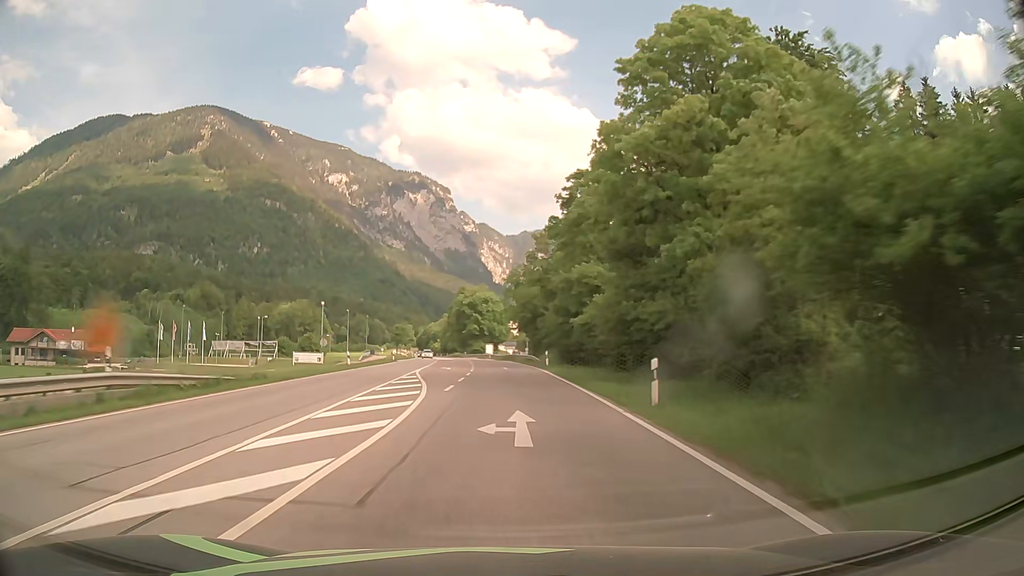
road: primary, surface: asphalt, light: Day
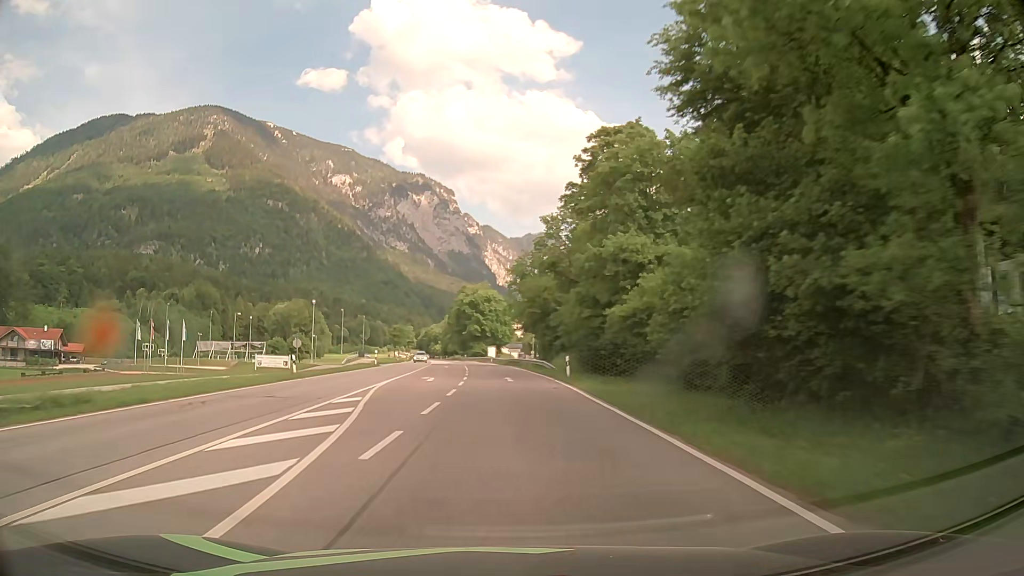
(-0.1, +12.5) m; 0°
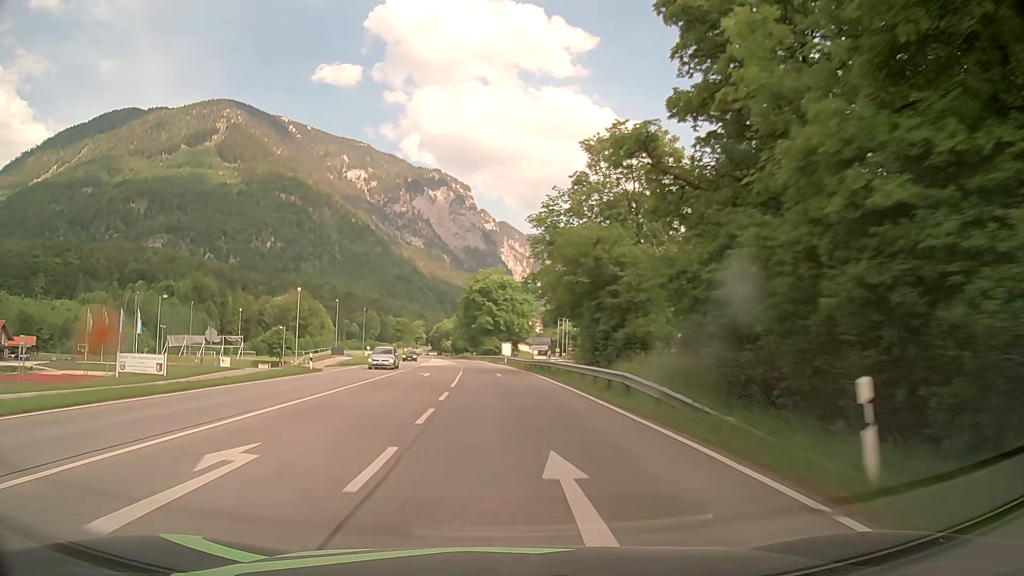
(-0.3, +25.9) m; -1°
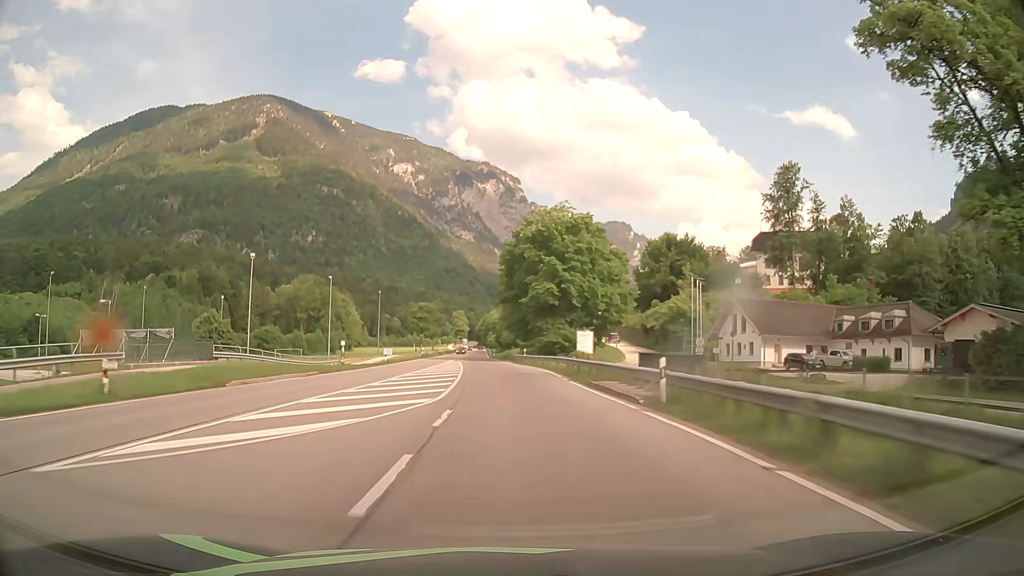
(-2.3, +55.0) m; -4°
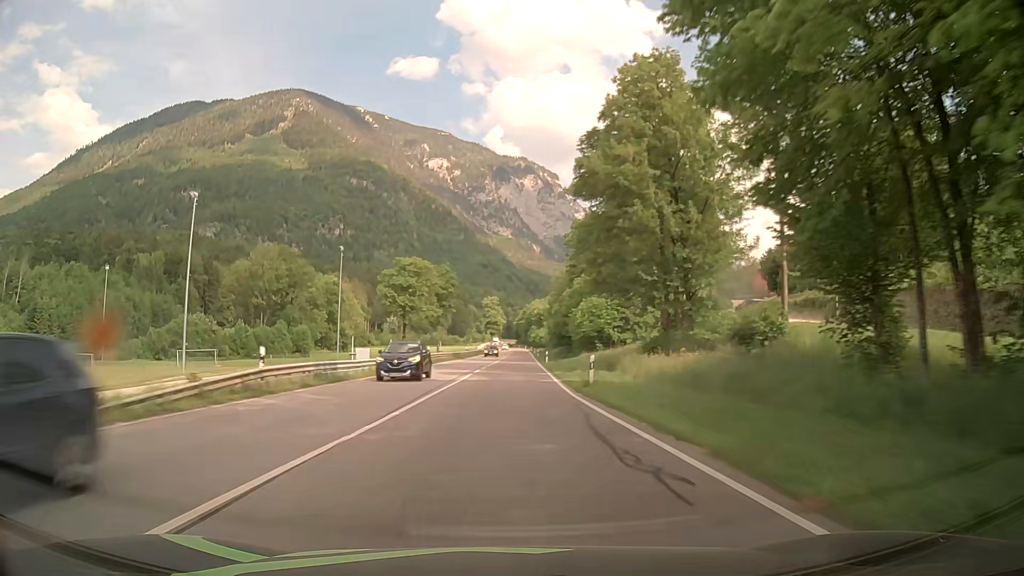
(-3.5, +74.2) m; -4°
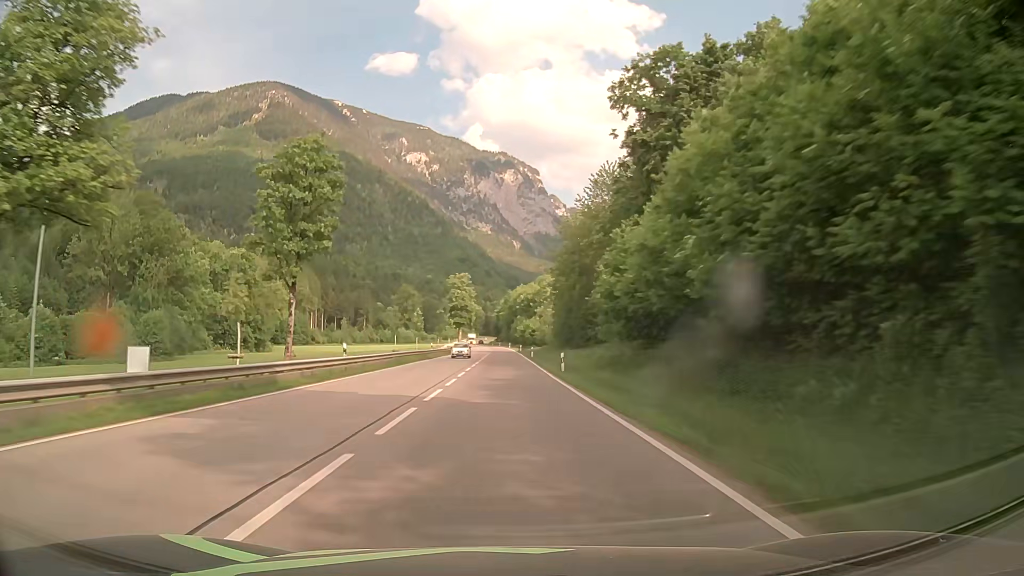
(+1.0, +61.7) m; +2°
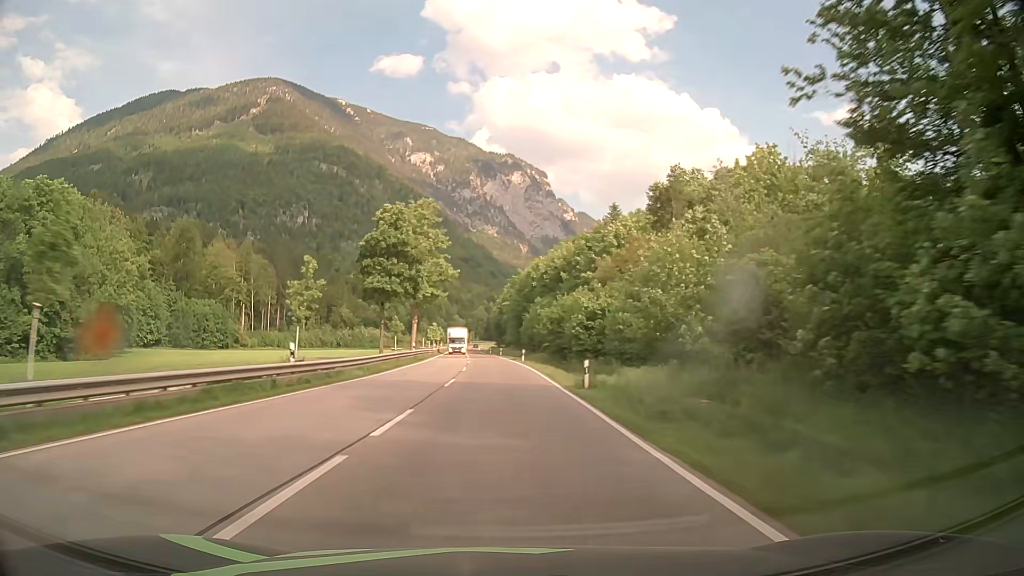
(-0.1, +78.1) m; -1°
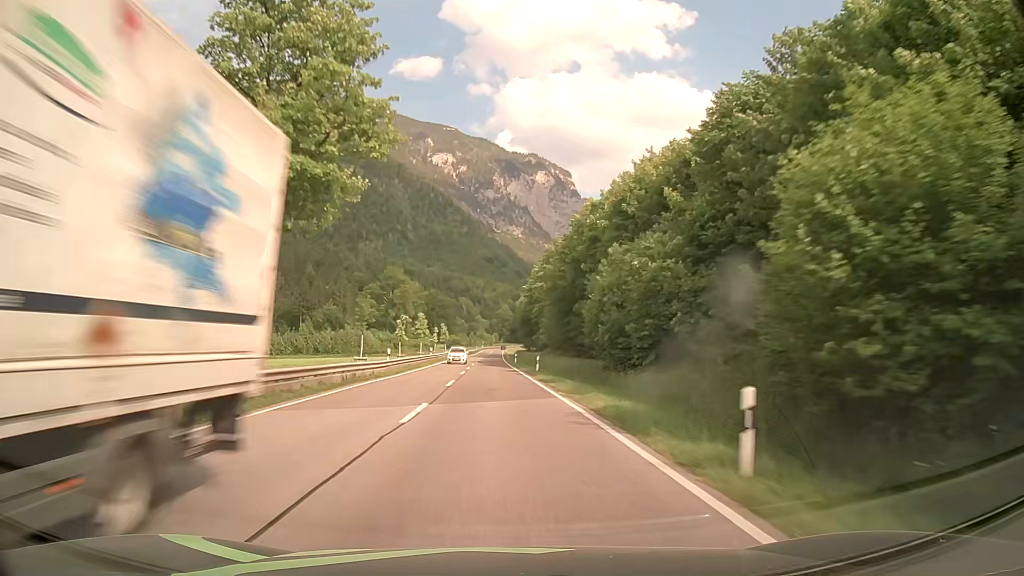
(-0.6, +47.0) m; -2°
(0, +10) (0, +20) (0, +30) (-1, +40) (-1, +50) (-1, +60) (-1, +70) (-1, +80) (-2, +90) (-2, +100) m
